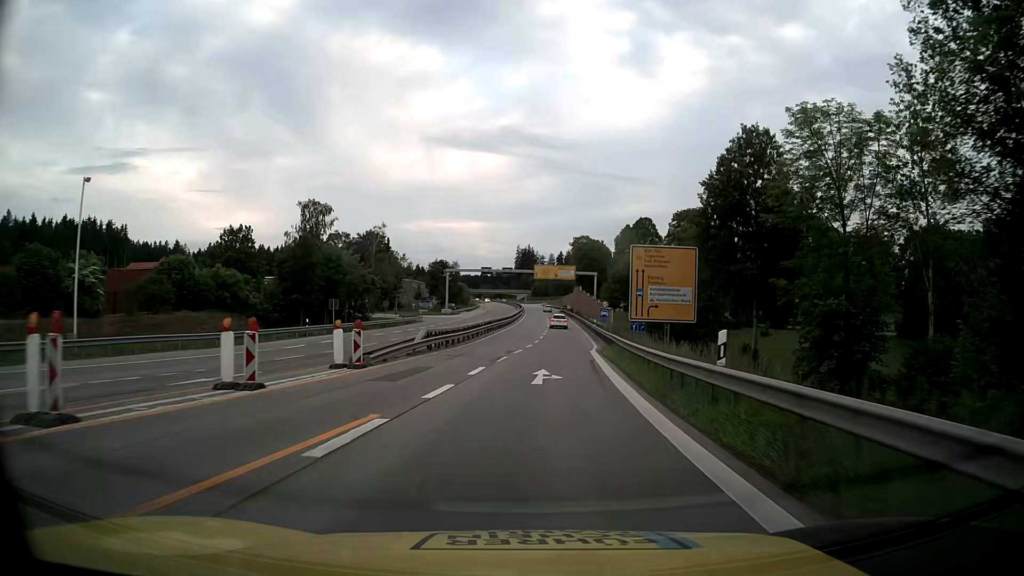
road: motorway_link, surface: asphalt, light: Day
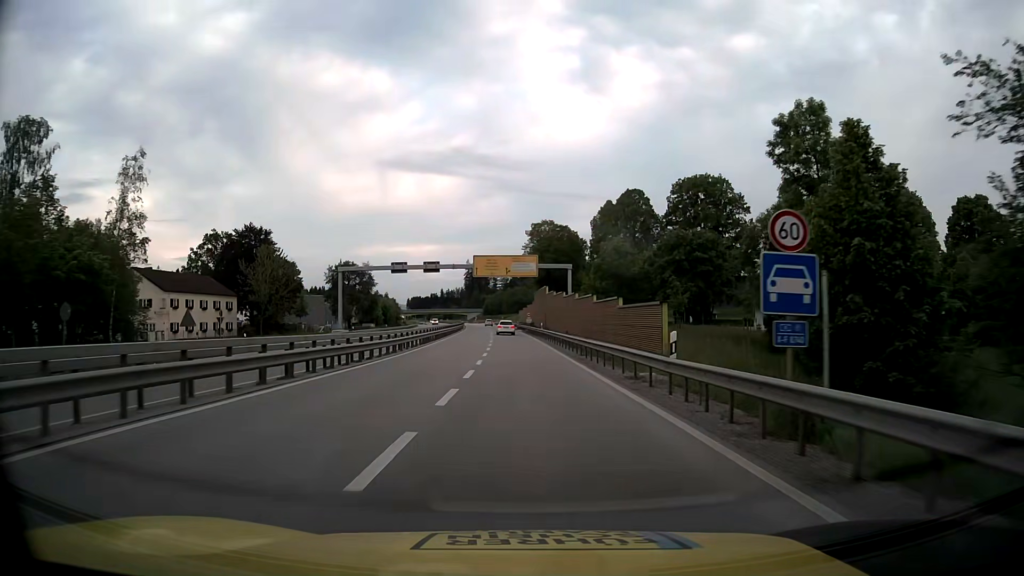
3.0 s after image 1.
(+2.8, +49.3) m; +4°
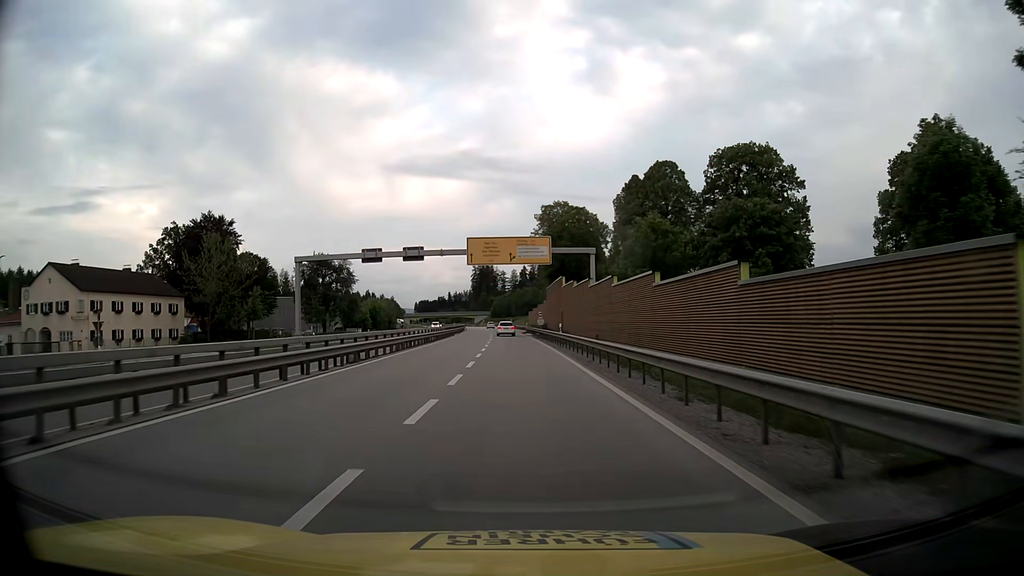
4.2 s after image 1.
(-0.1, +20.0) m; -1°
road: trunk
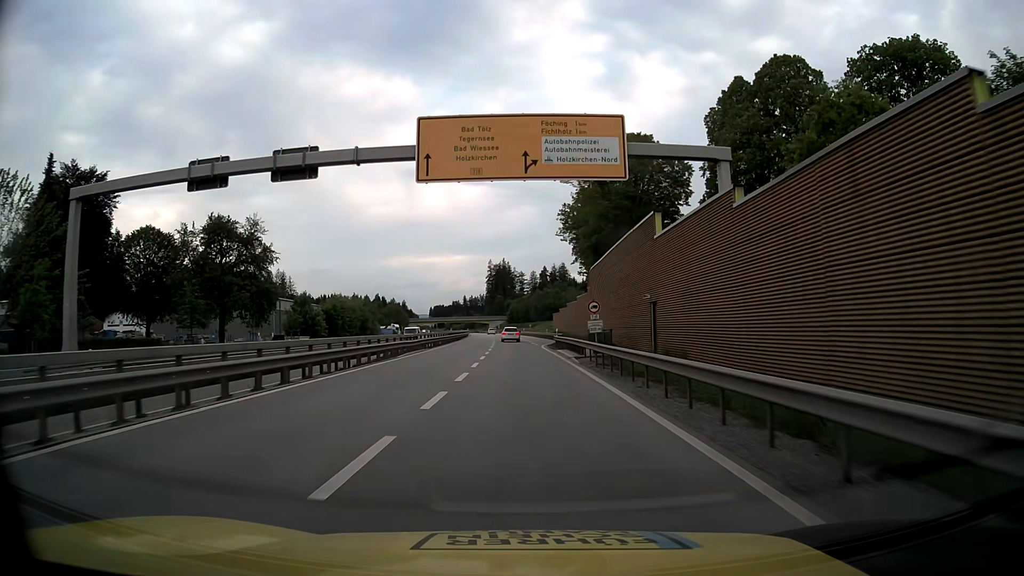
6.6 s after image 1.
(-0.8, +40.3) m; -2°
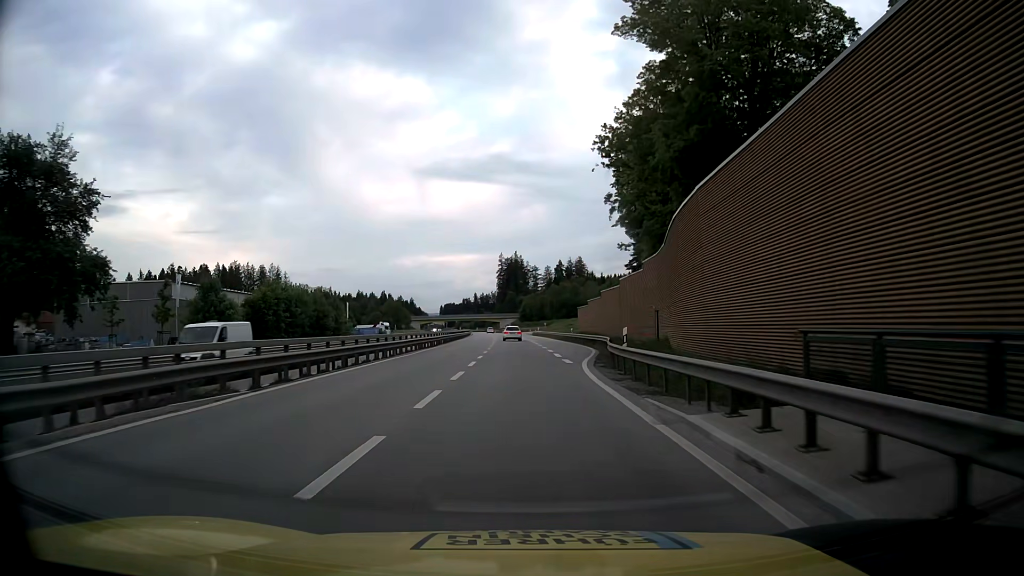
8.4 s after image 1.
(-0.2, +30.1) m; -1°
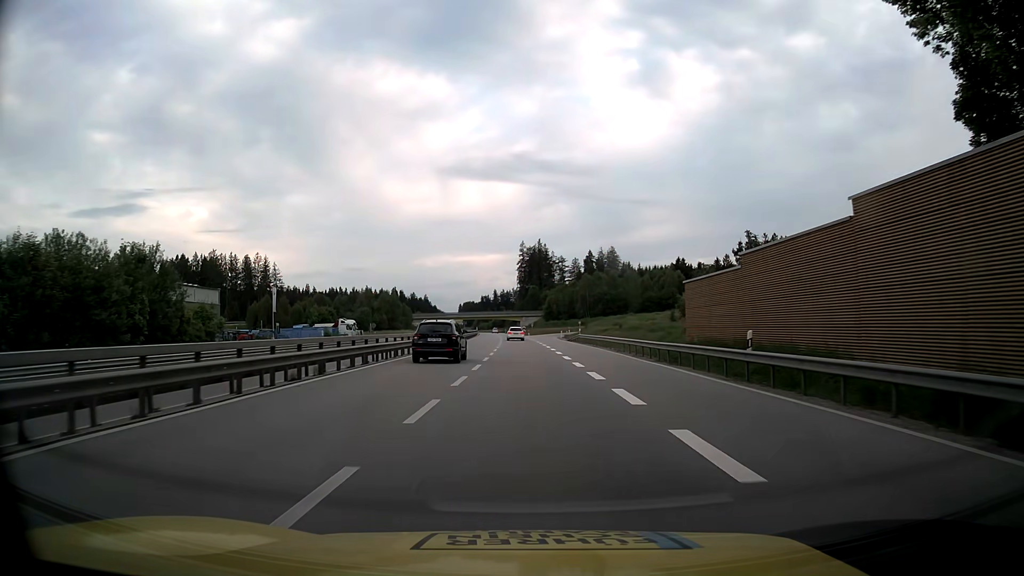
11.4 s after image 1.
(-0.9, +50.0) m; -2°
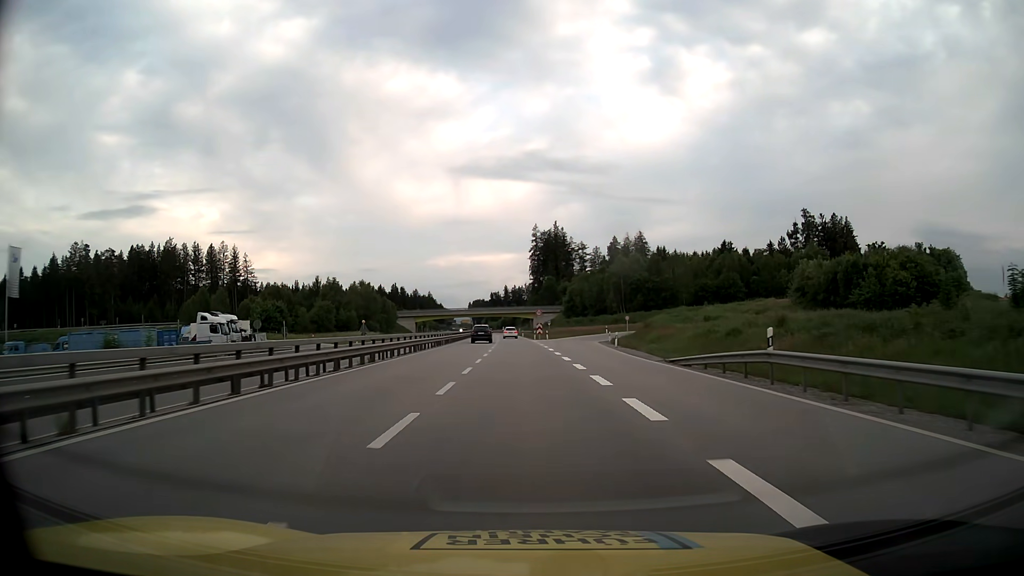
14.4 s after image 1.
(-0.1, +50.4) m; -1°
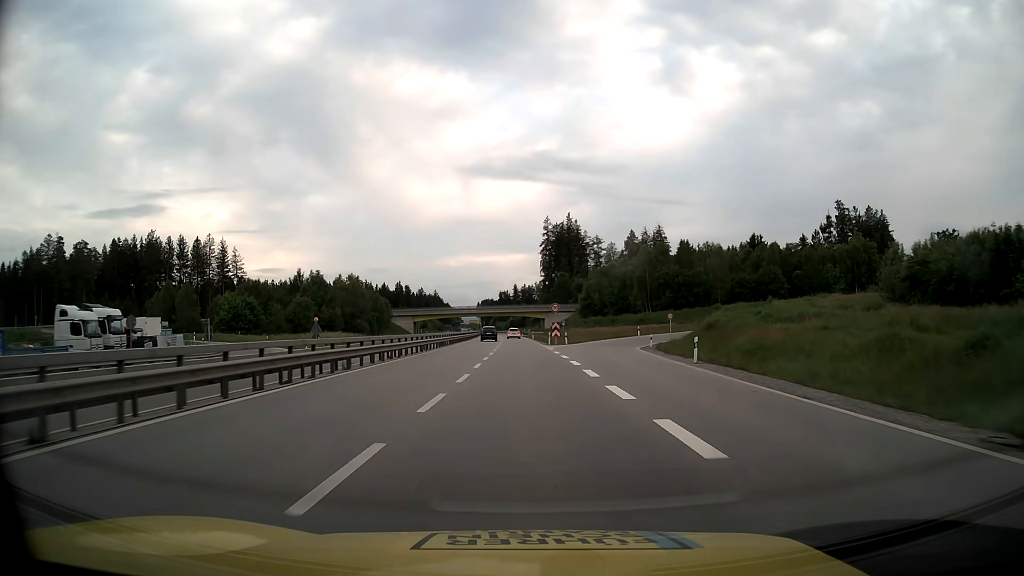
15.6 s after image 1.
(-0.2, +21.0) m; -1°
